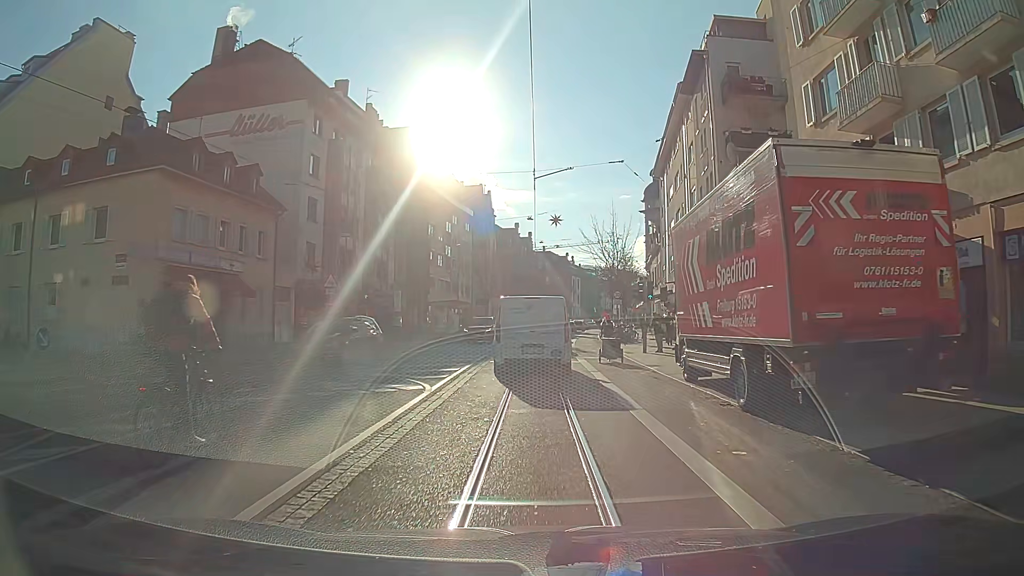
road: primary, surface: asphalt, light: Day
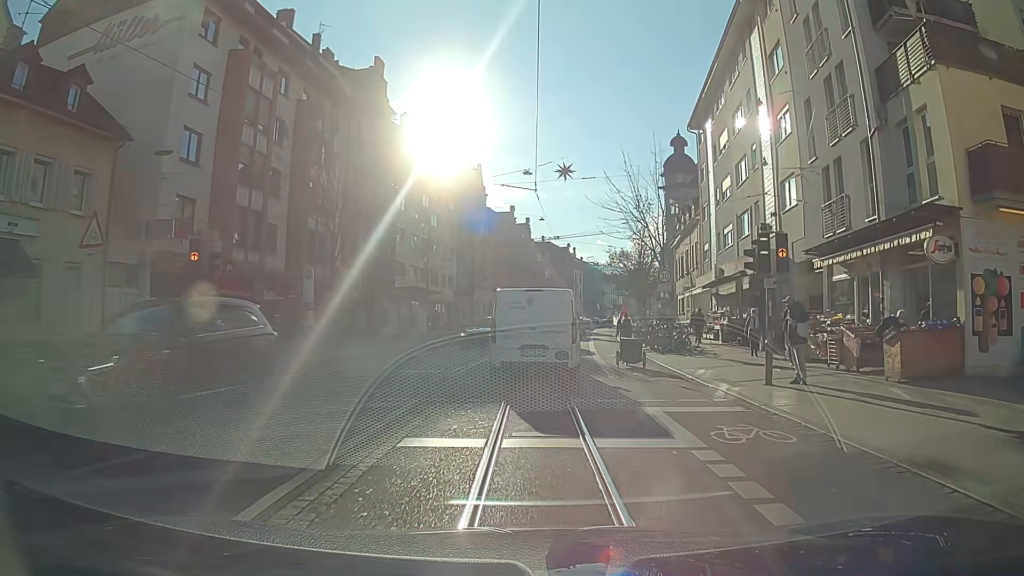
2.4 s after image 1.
(0.0, +15.8) m; 0°
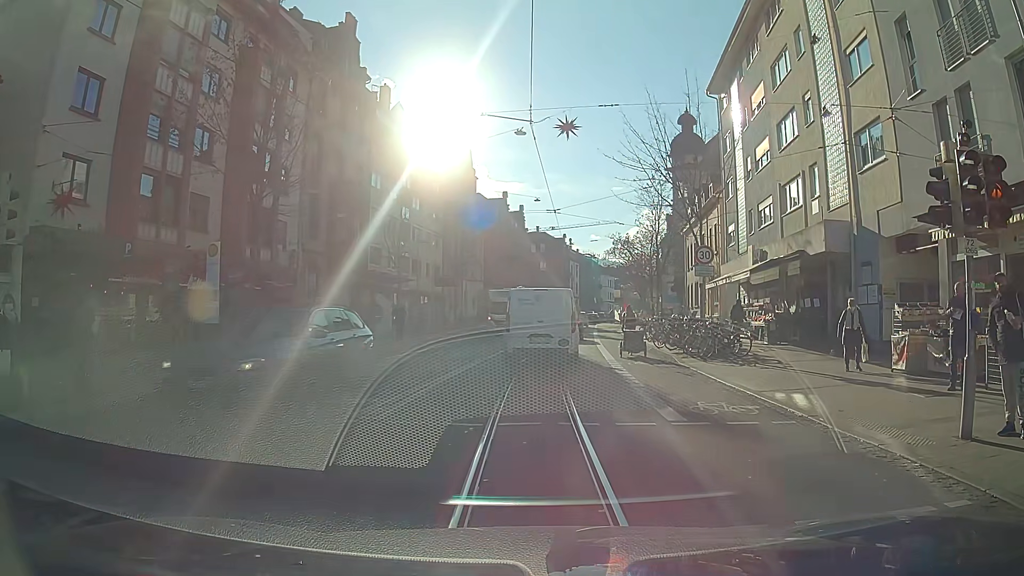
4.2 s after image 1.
(0.0, +6.7) m; 0°
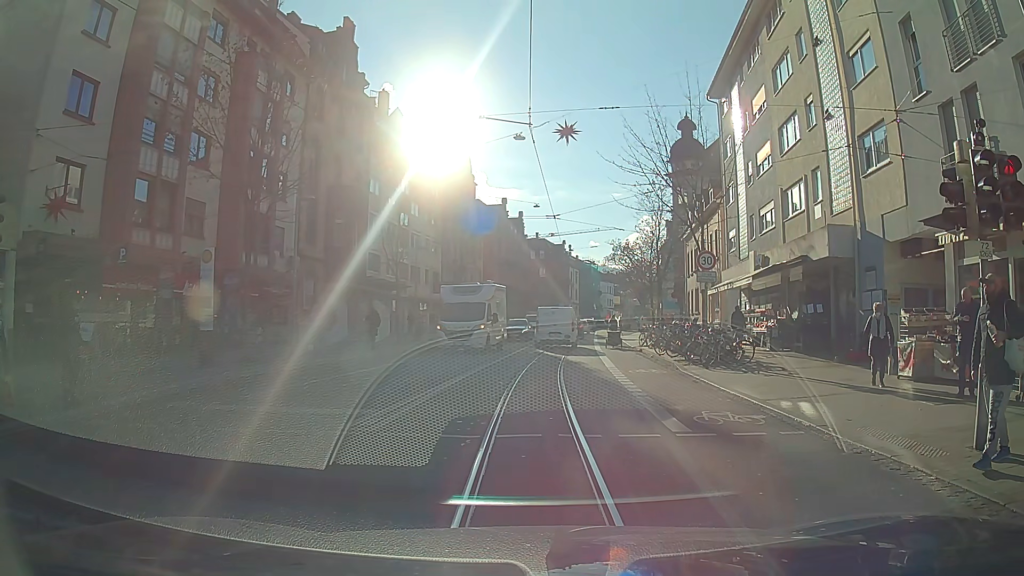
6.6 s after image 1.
(0.0, +0.4) m; 0°
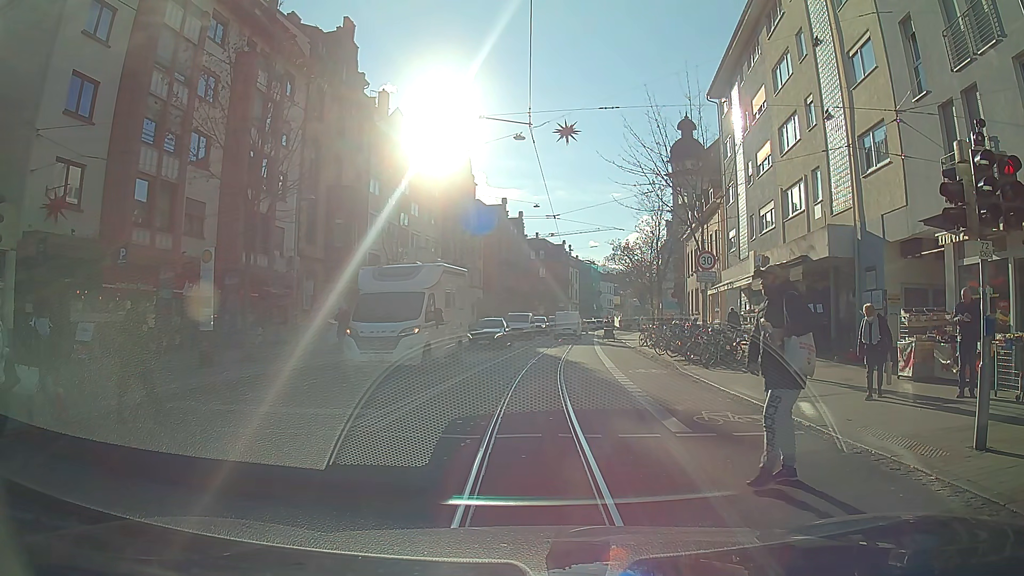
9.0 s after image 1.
(0.0, 0.0) m; 0°
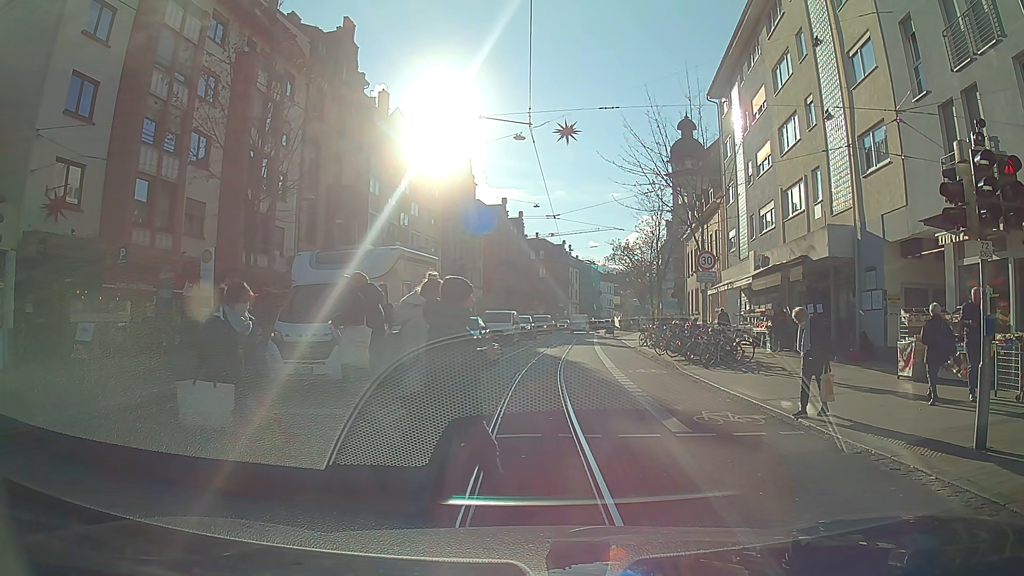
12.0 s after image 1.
(0.0, 0.0) m; 0°
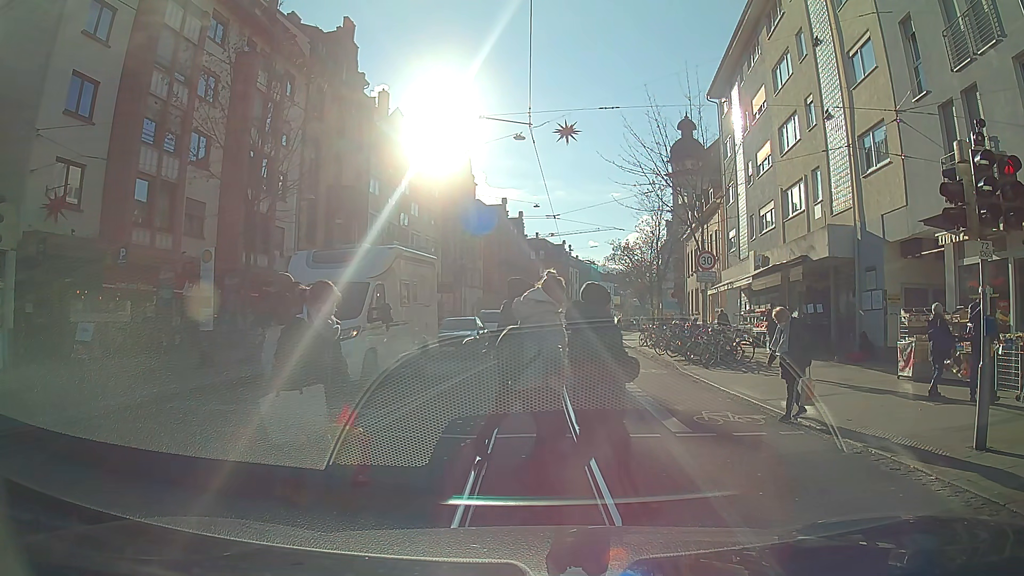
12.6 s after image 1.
(0.0, 0.0) m; 0°
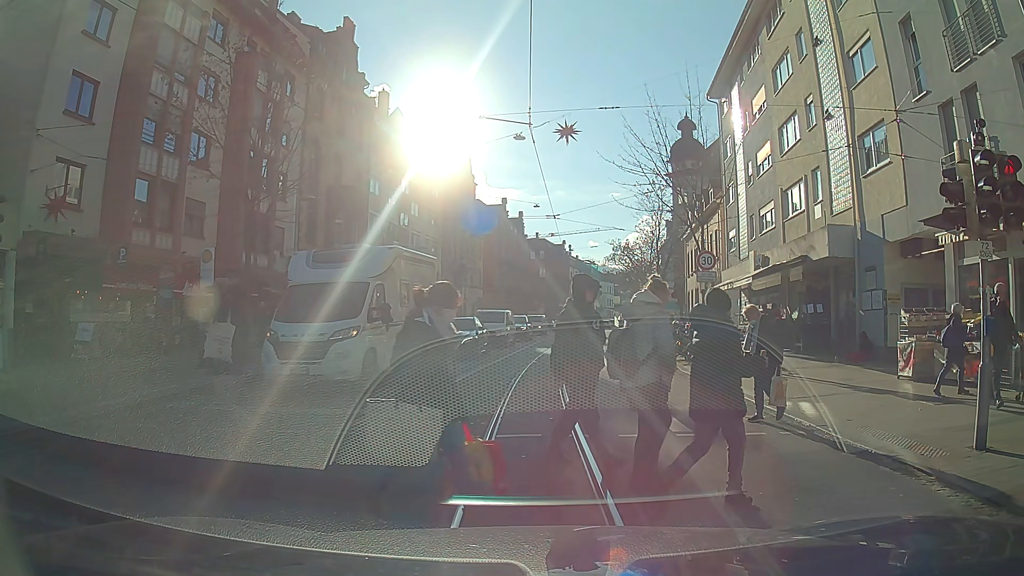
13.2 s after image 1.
(0.0, 0.0) m; 0°
